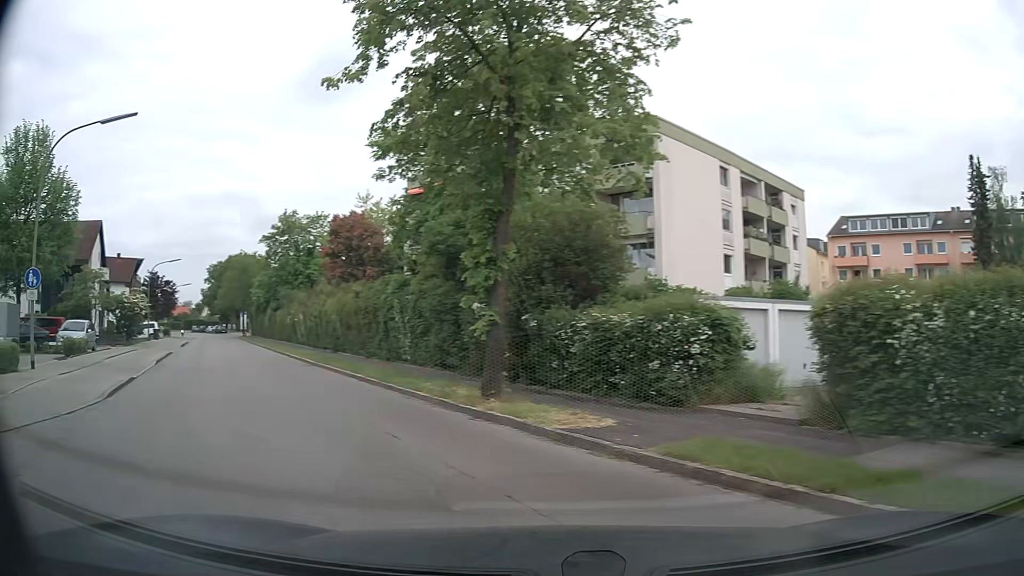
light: Day
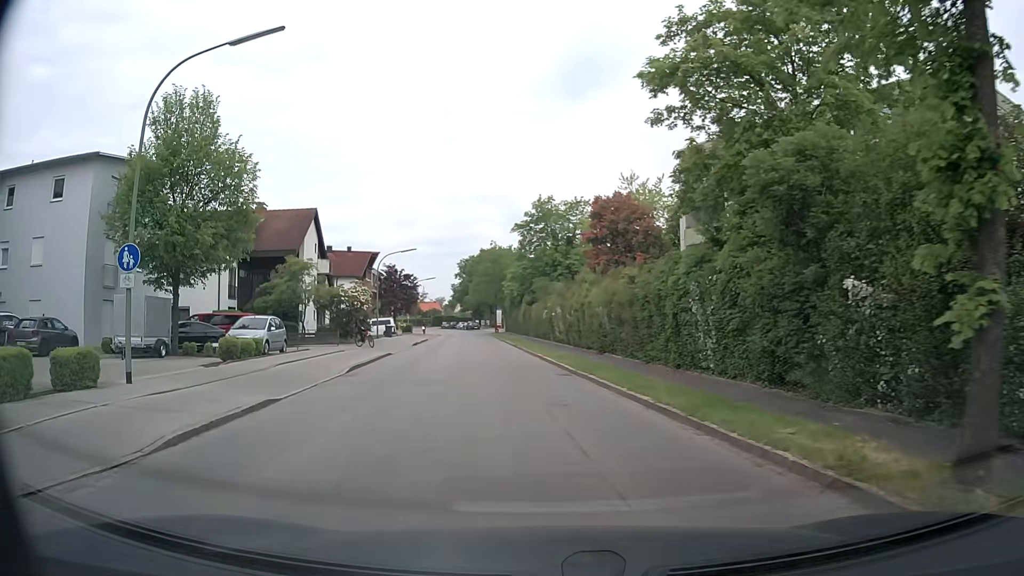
(-1.6, +7.0) m; -22°
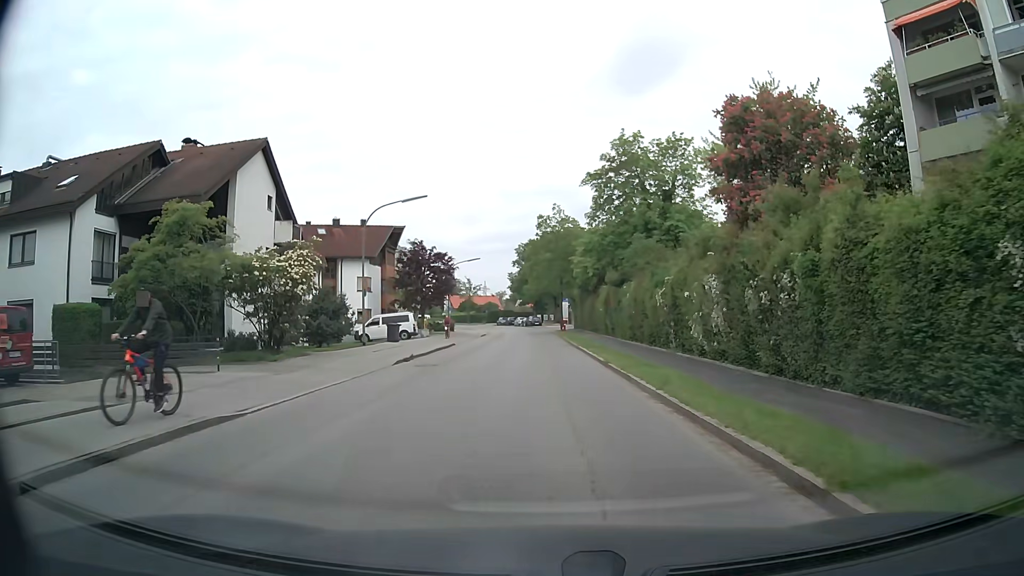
(-1.6, +22.6) m; -5°
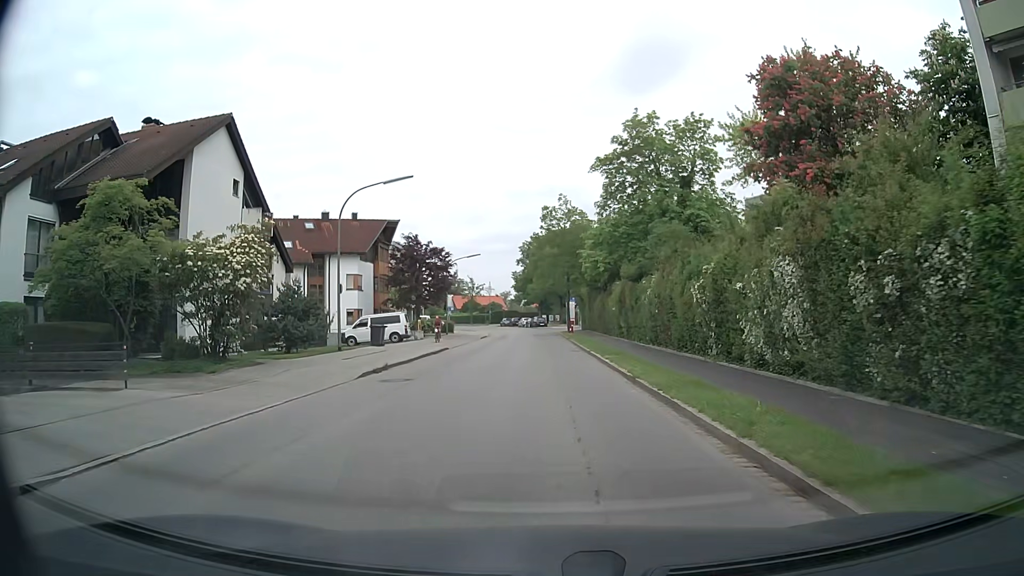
(0.0, +4.9) m; 0°
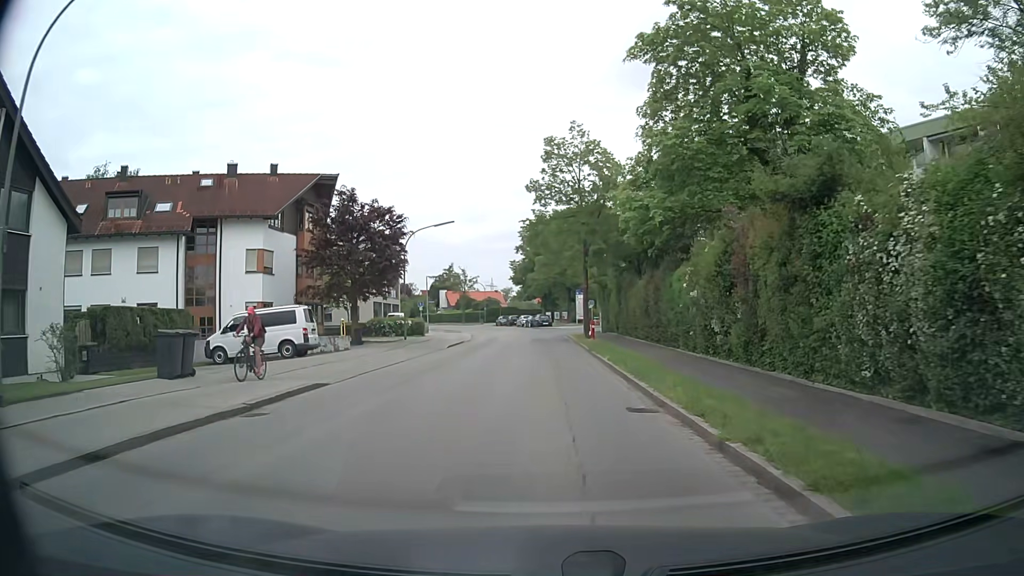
(-0.1, +20.0) m; 0°
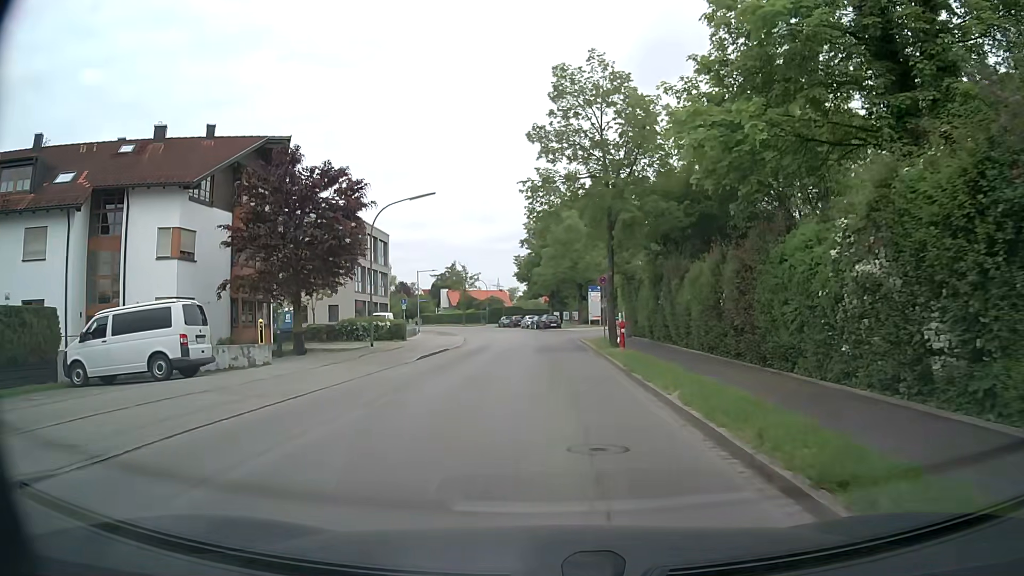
(-0.1, +9.9) m; -1°
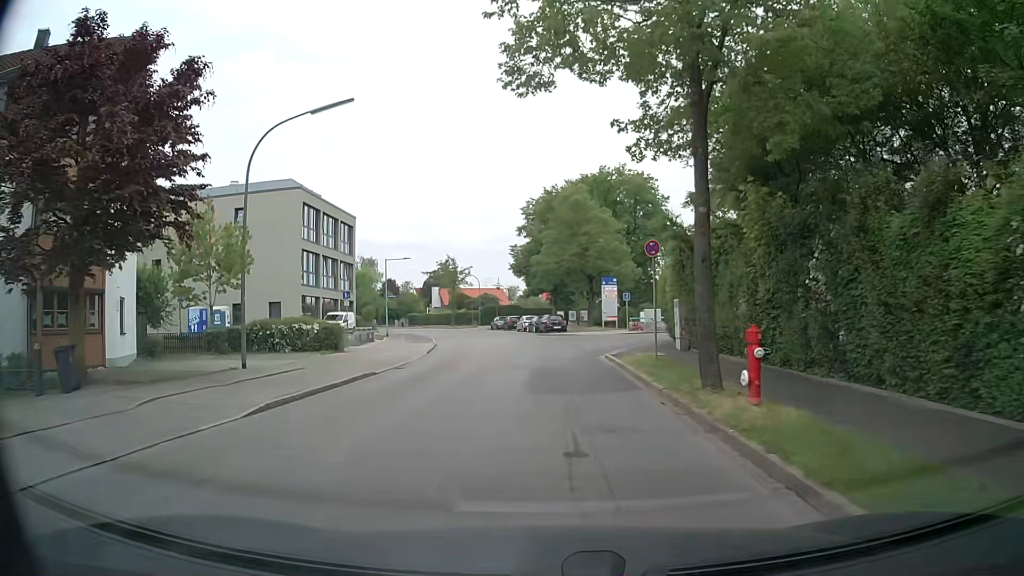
(0.0, +14.5) m; 0°
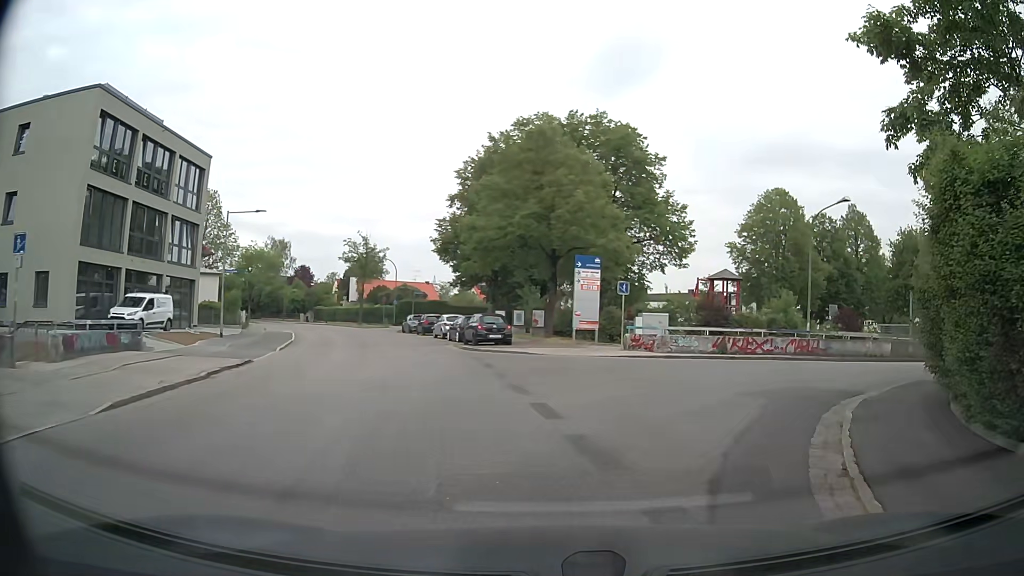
(0.0, +21.7) m; +5°
(+2, +10) (+8, +17) (+16, +23) (+25, +28) (+34, +34) (+42, +39) (+51, +43) (+59, +49) (+68, +54) (+76, +59) m
